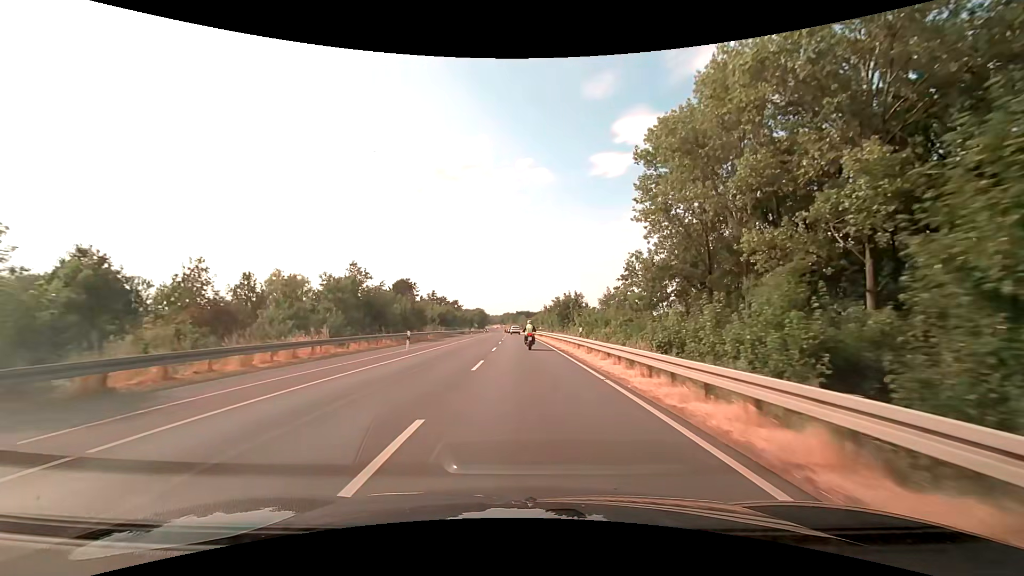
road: secondary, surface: asphalt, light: Day
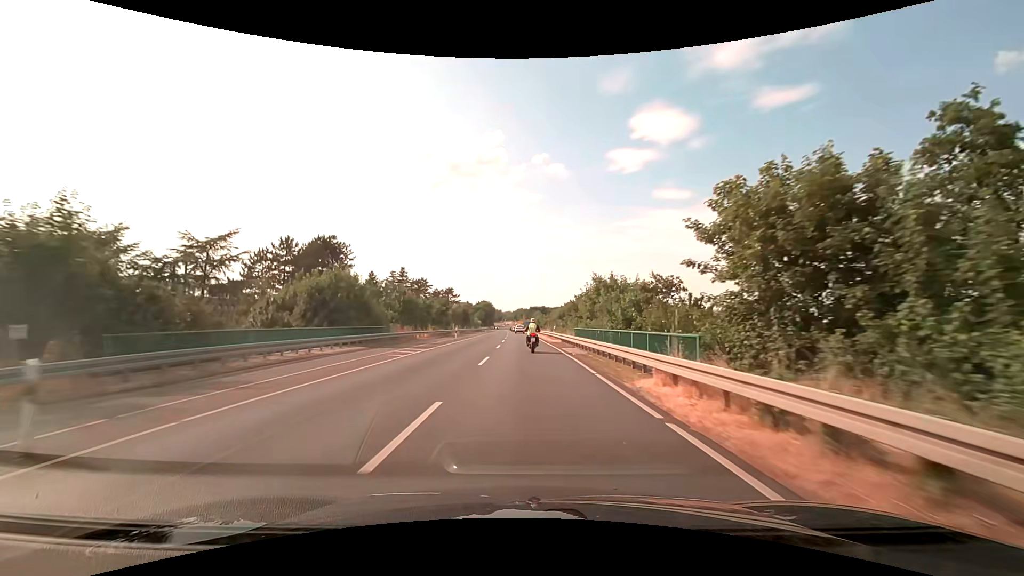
(-0.6, +58.3) m; -1°
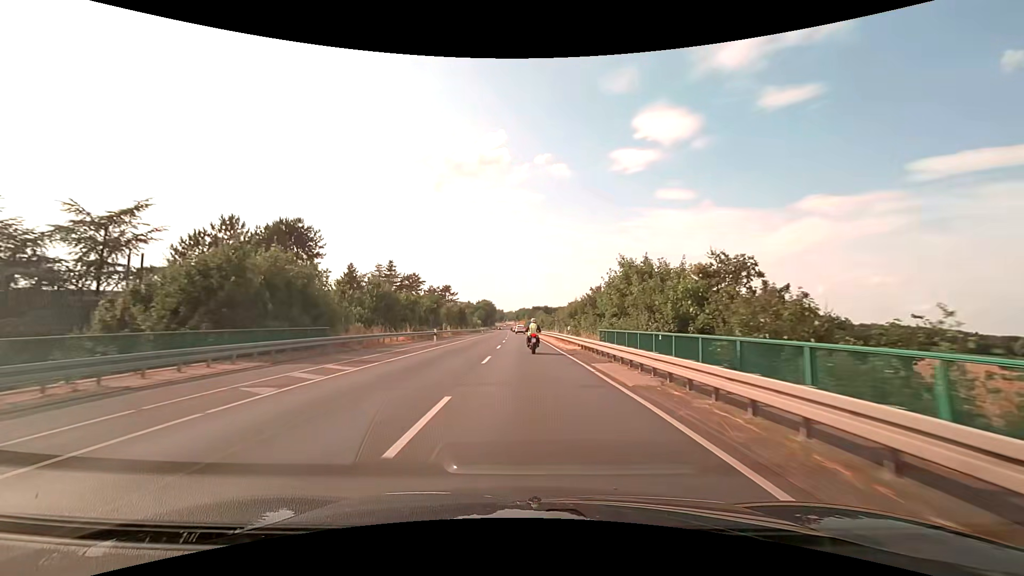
(-0.1, +11.5) m; 0°
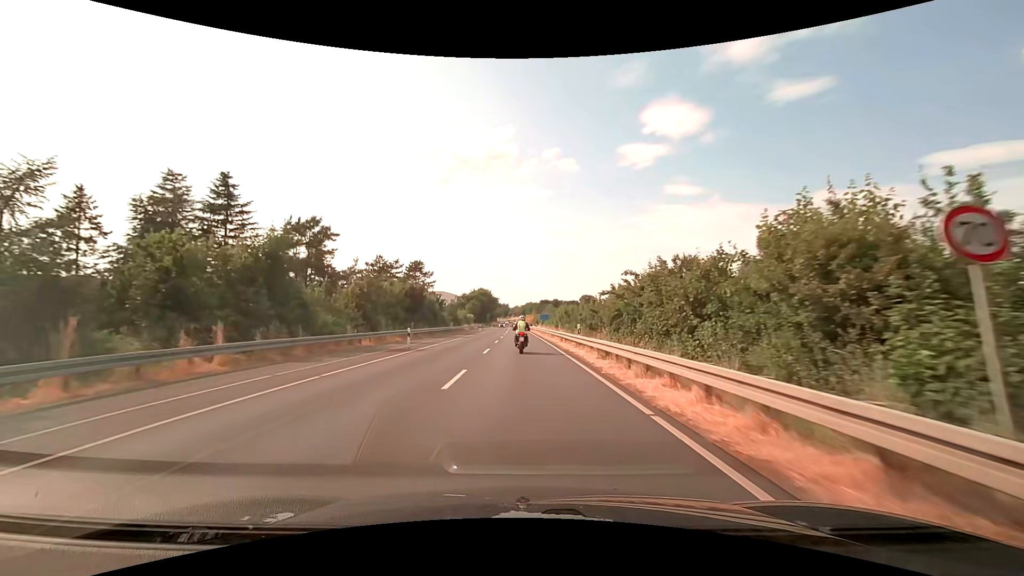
(-0.2, +54.6) m; -1°
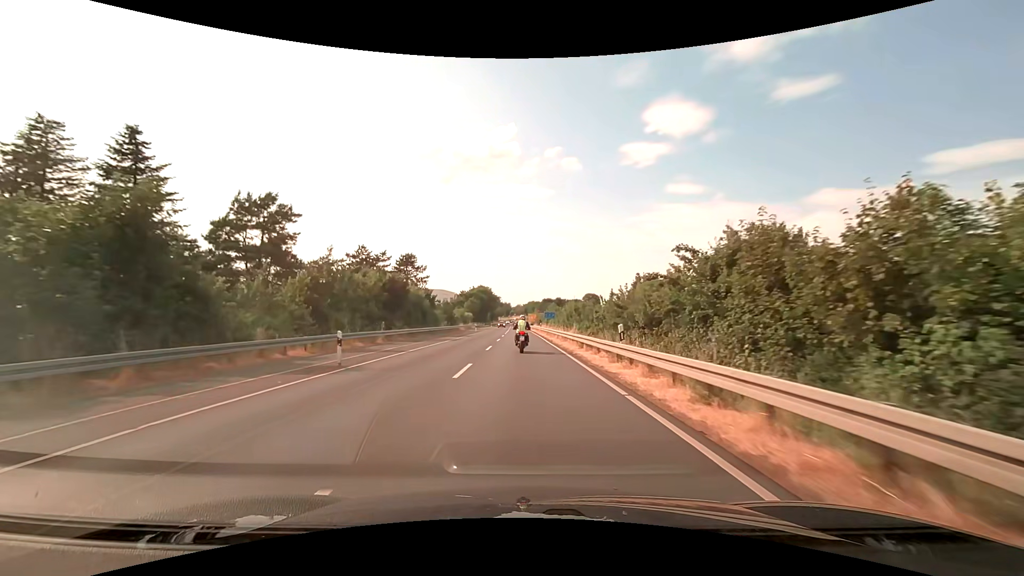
(0.0, +10.0) m; 0°
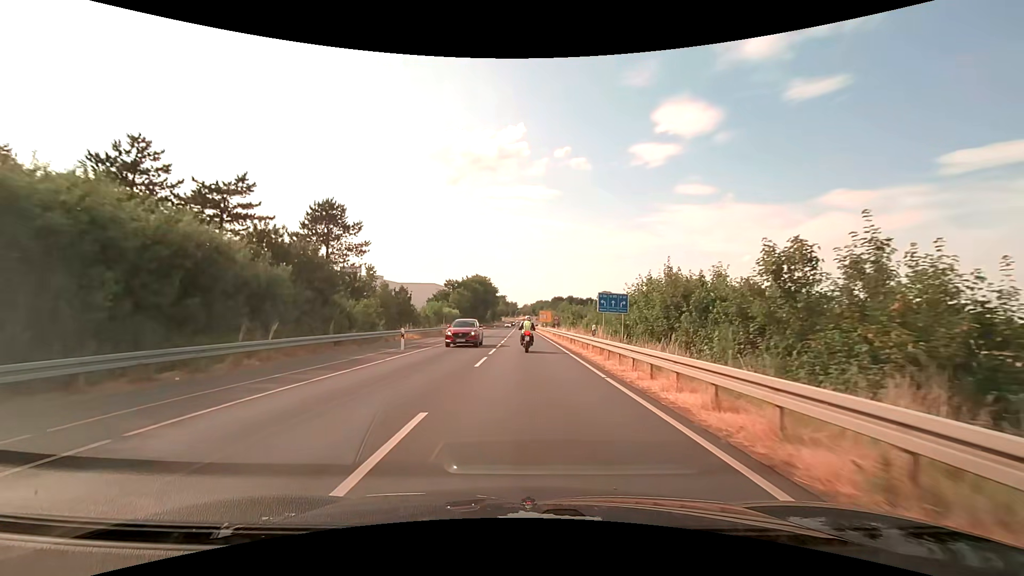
(-0.3, +44.1) m; -1°
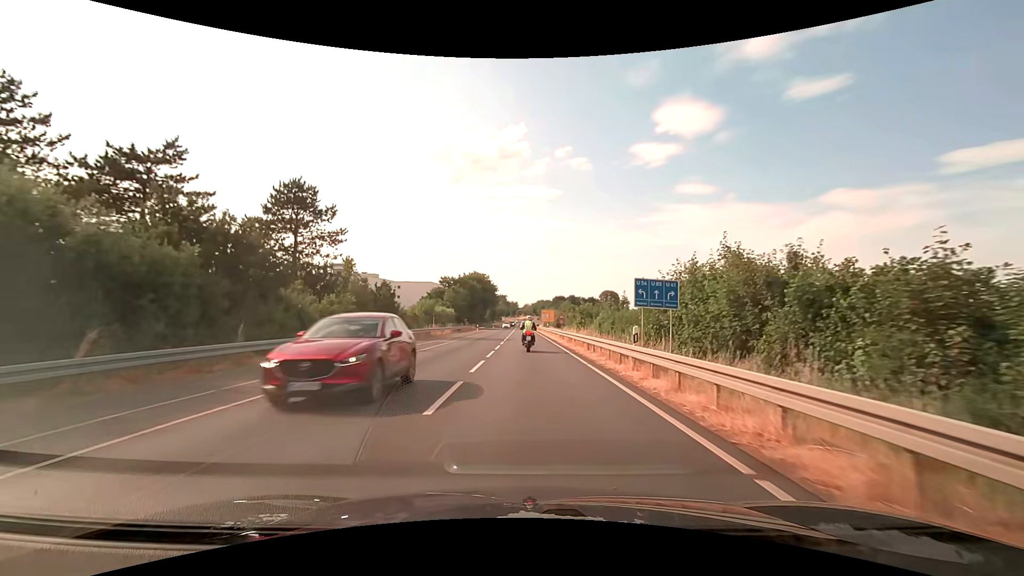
(0.0, +8.0) m; 0°
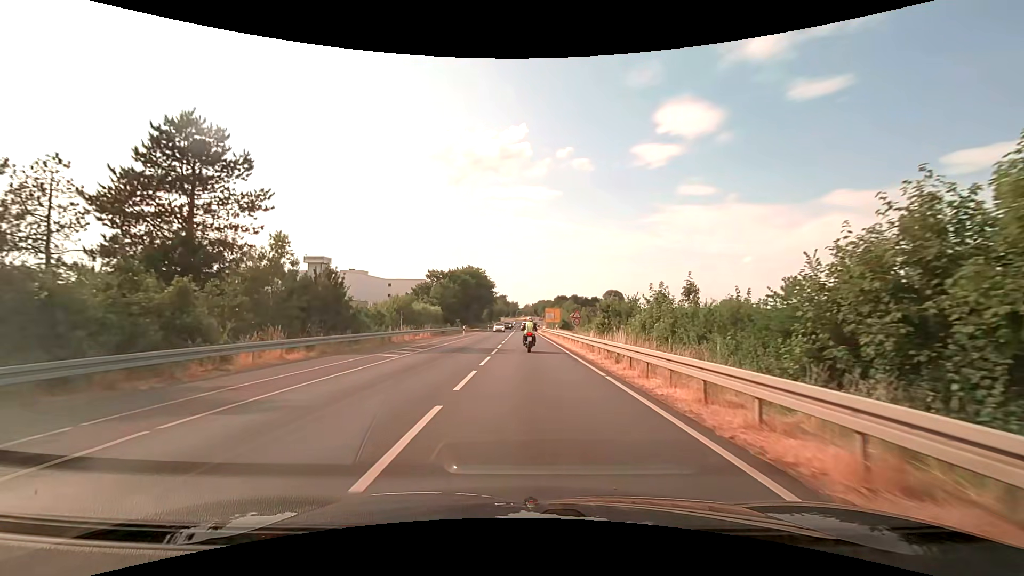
(0.0, +15.3) m; 0°
(0, +10) (0, +20) (0, +30) (0, +40) (0, +50) (0, +60) (0, +70) (0, +80) (0, +90) (0, +100) m
